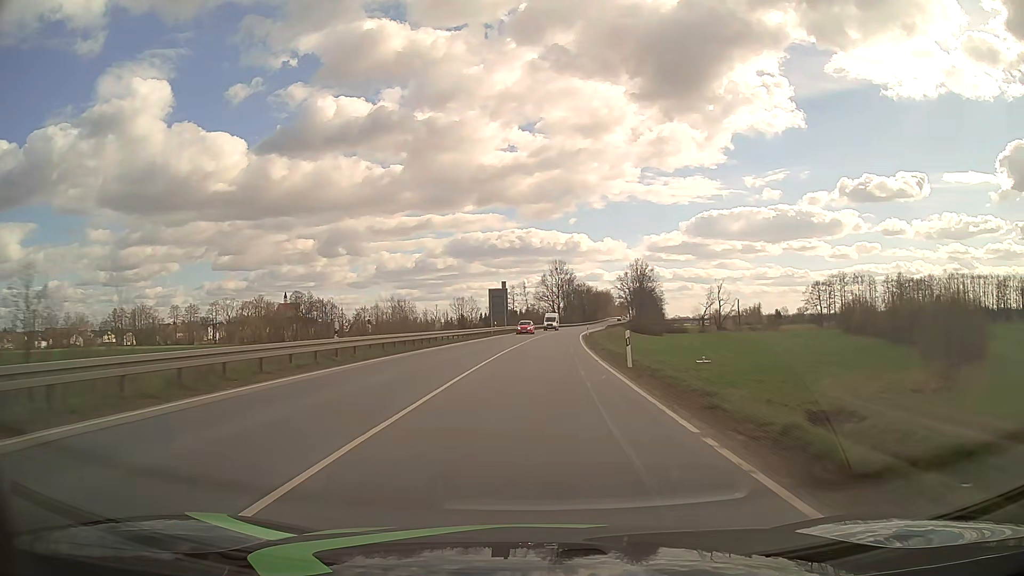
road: primary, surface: asphalt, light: Day
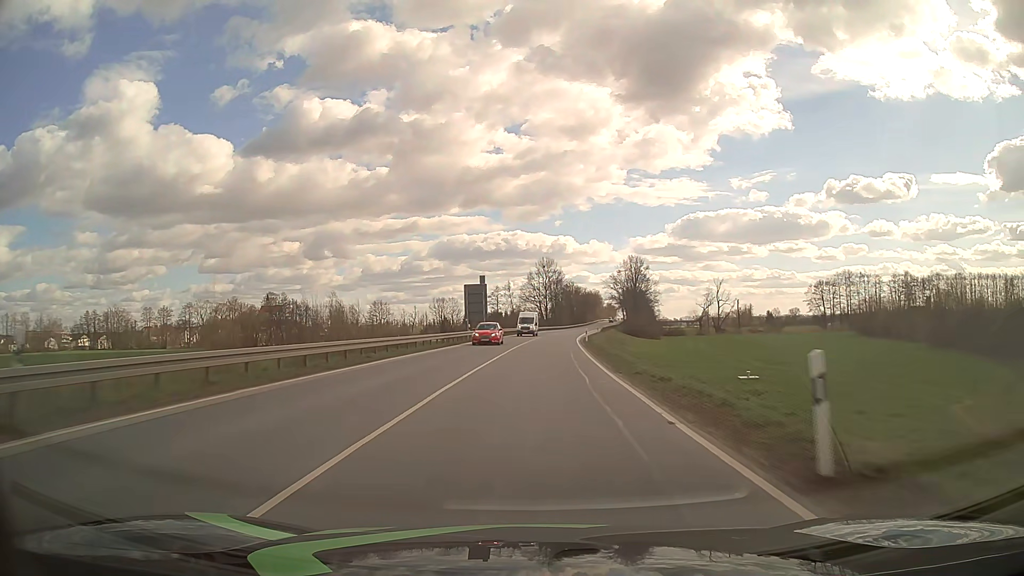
(+0.2, +14.9) m; +1°
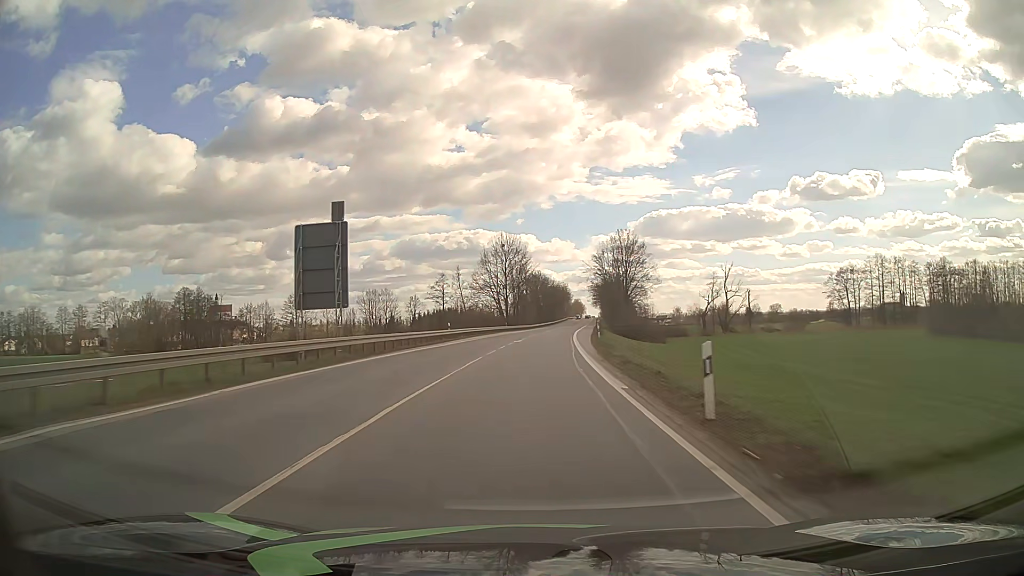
(+1.3, +45.2) m; +3°
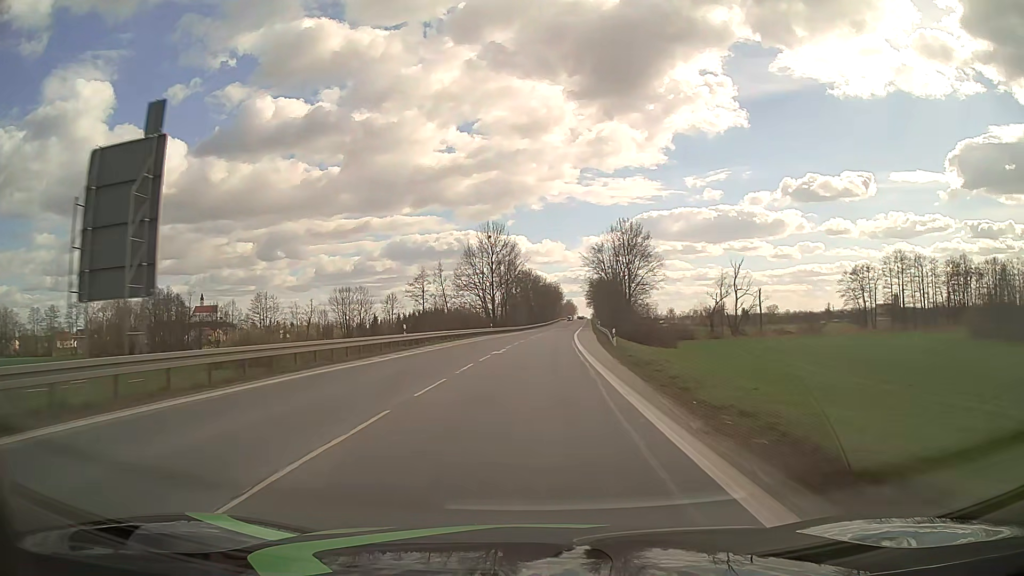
(+0.1, +15.3) m; +1°
